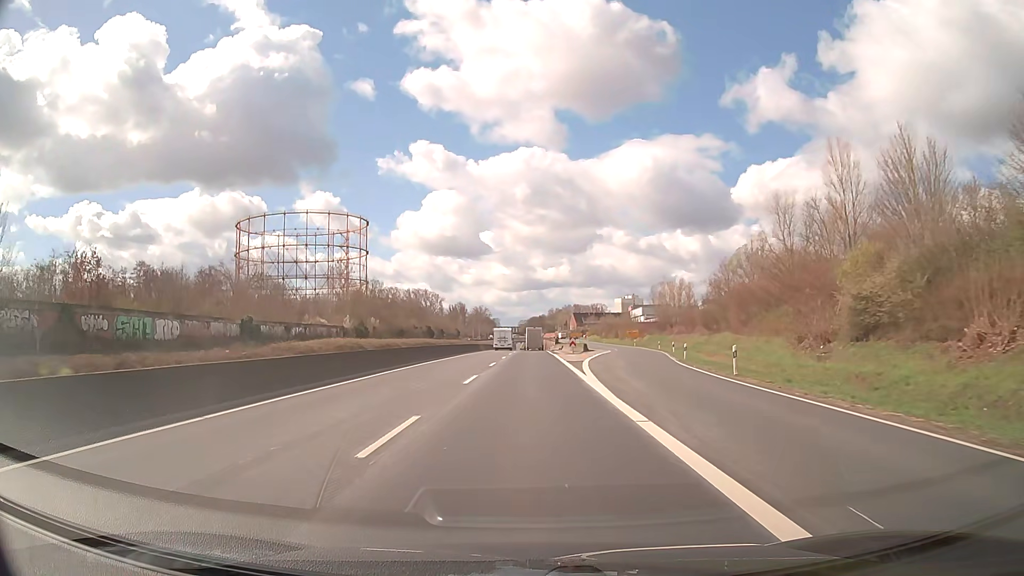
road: trunk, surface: asphalt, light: Day
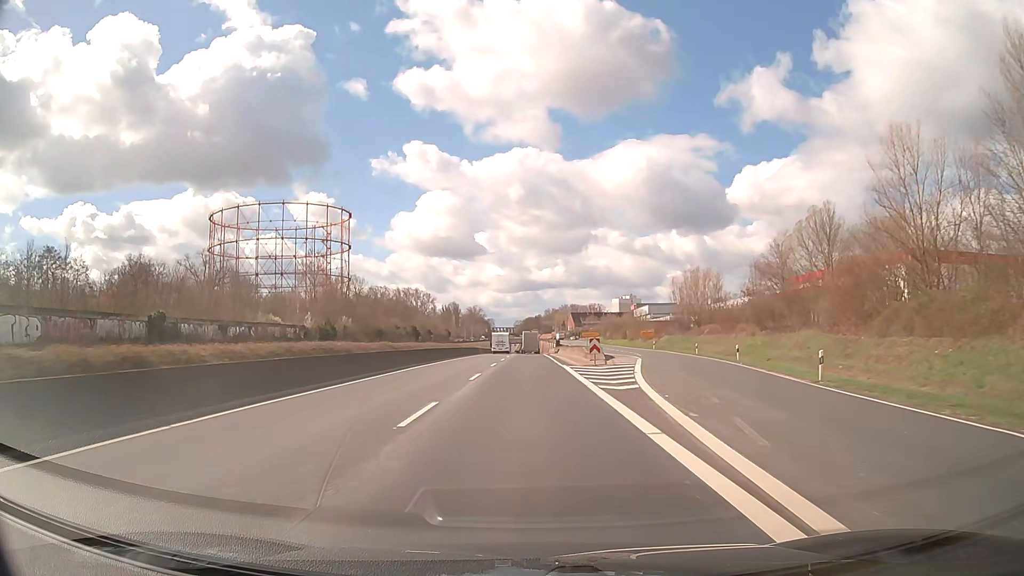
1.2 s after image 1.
(0.0, +21.5) m; 0°
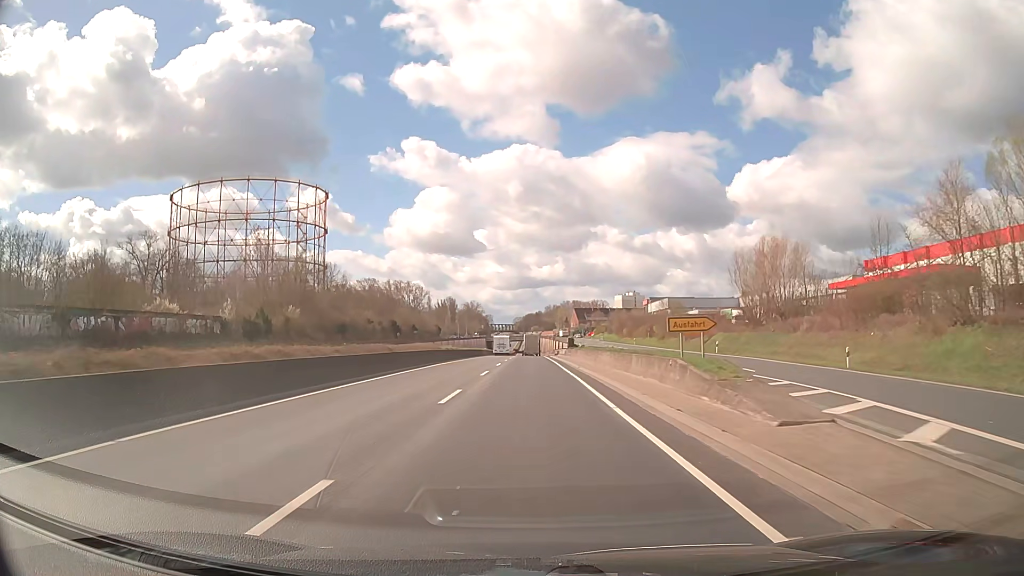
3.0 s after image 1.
(0.0, +32.2) m; 0°
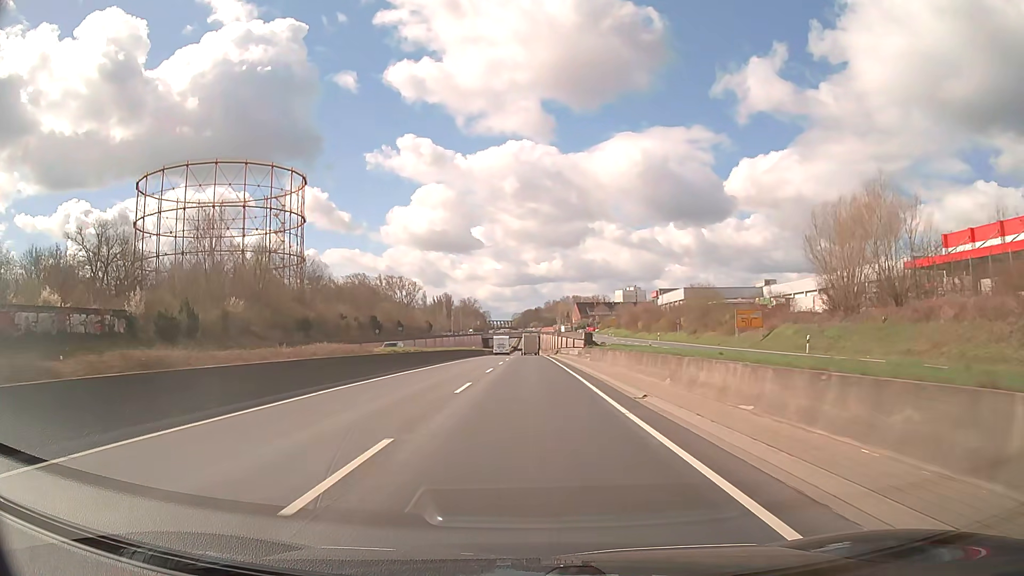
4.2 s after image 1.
(0.0, +21.6) m; 0°
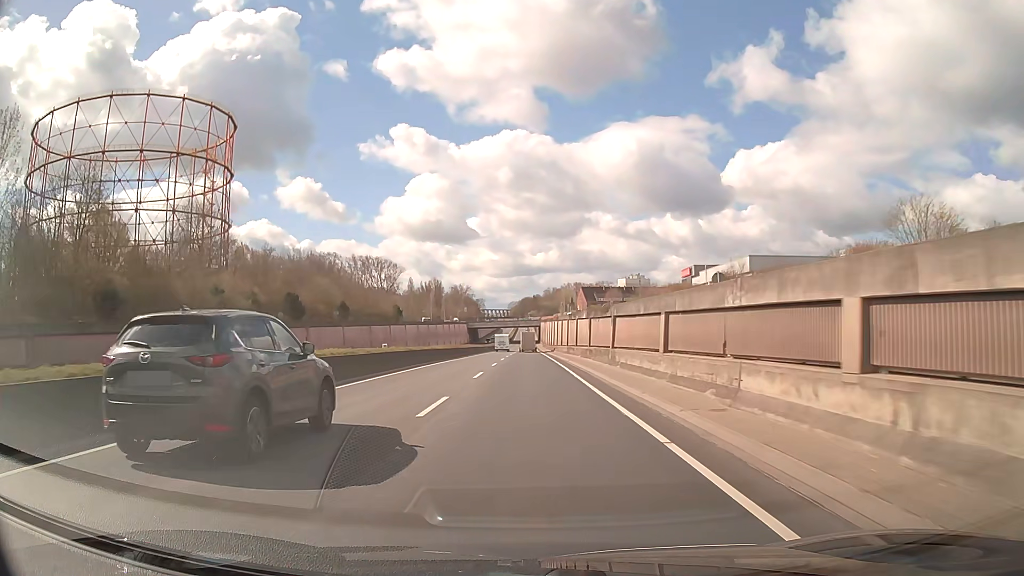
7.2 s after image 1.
(+0.2, +54.1) m; 0°
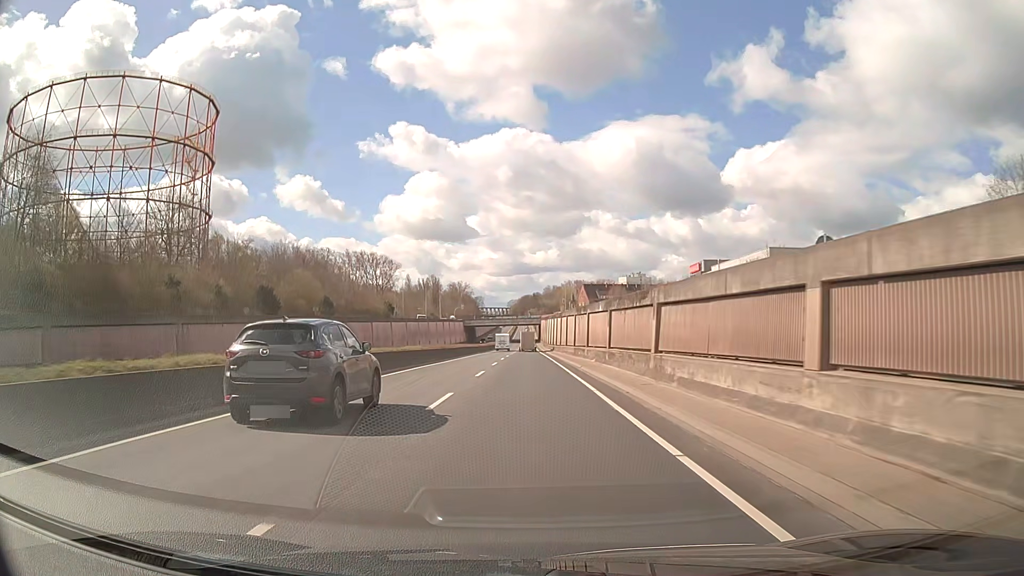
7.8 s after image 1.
(0.0, +10.9) m; 0°
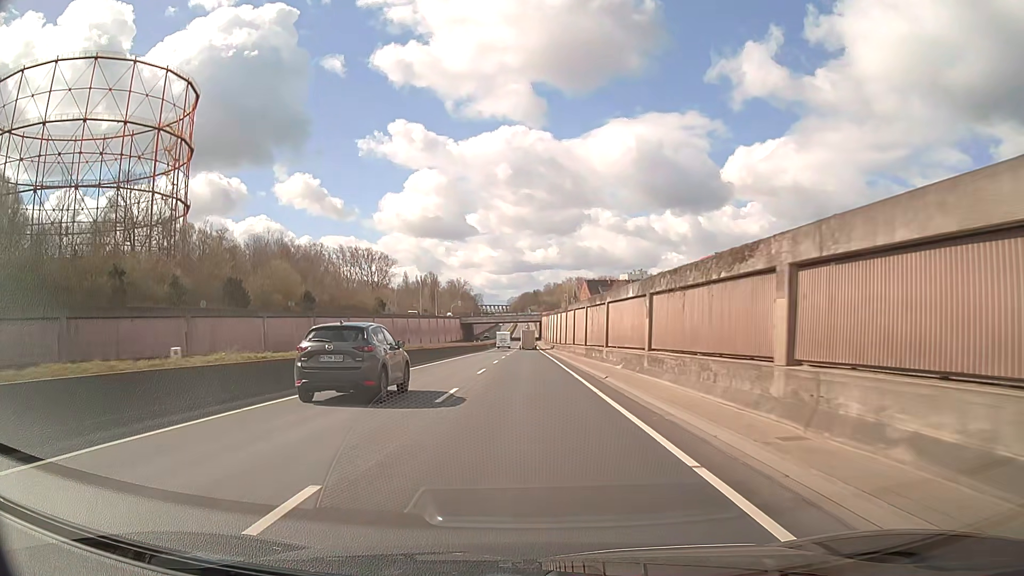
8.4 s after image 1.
(0.0, +10.9) m; 0°
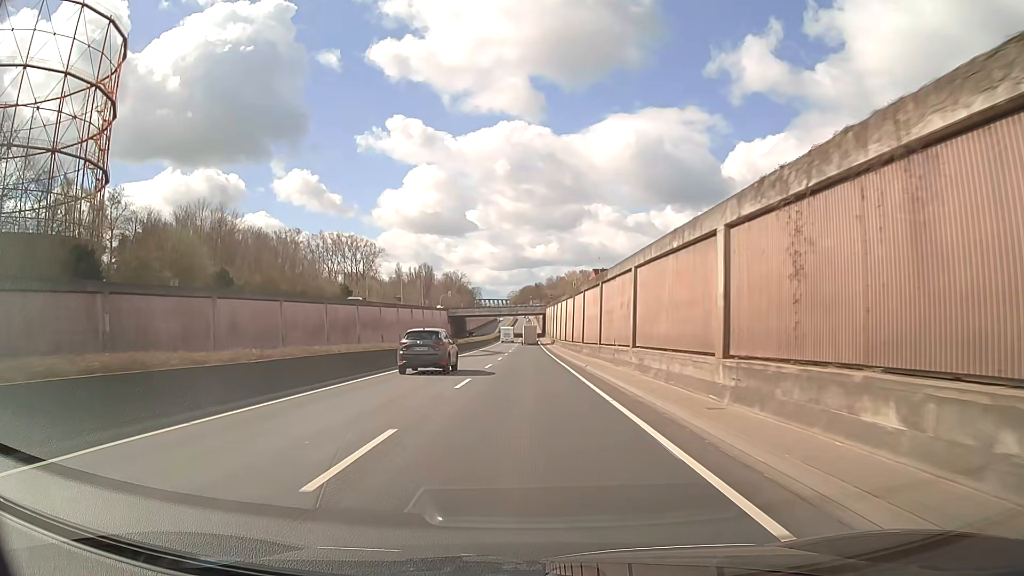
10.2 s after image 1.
(0.0, +32.6) m; 0°
(0, +10) (0, +20) (0, +30) (0, +40) (0, +50) (0, +60) (0, +70) (0, +80) (0, +90) (0, +100) m
